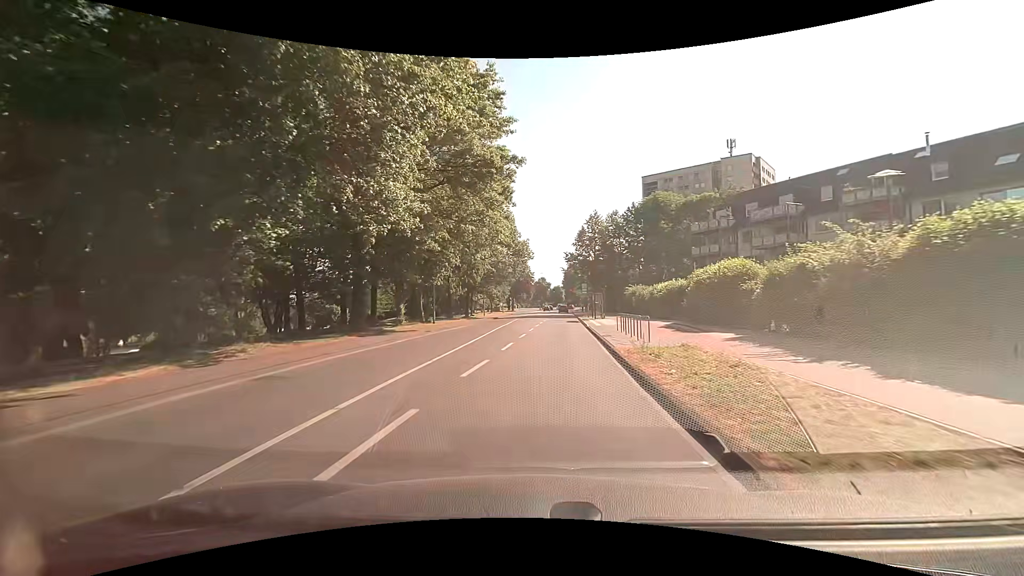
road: tertiary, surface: asphalt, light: Day
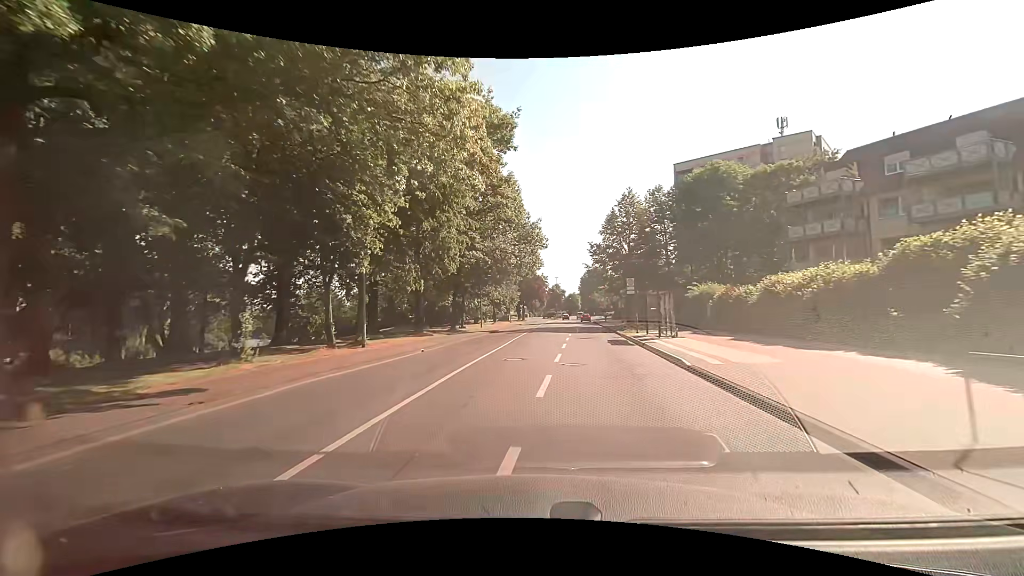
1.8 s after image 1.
(-0.2, +19.5) m; -2°
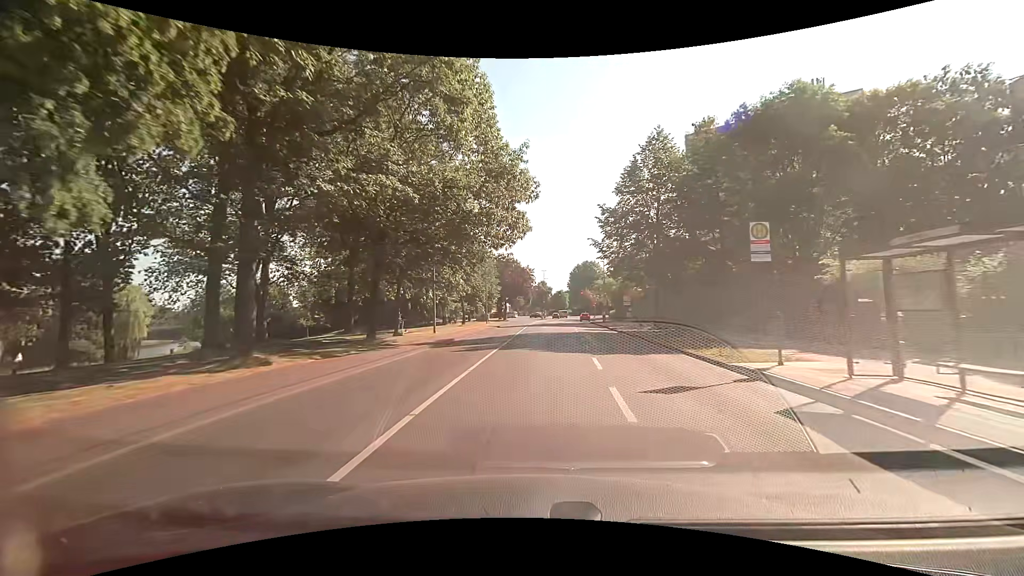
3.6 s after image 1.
(+0.1, +20.0) m; +1°
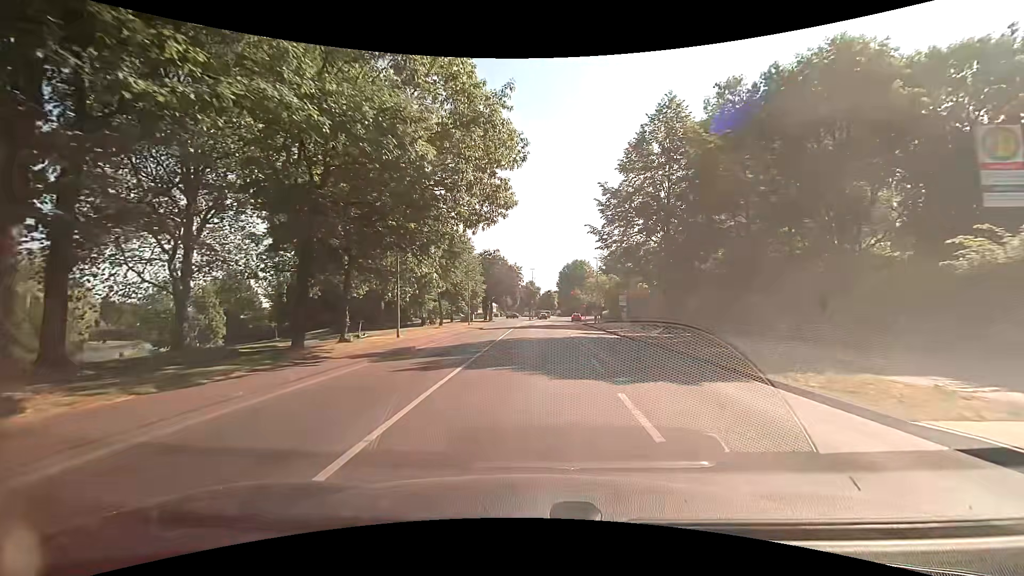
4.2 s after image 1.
(+0.1, +6.7) m; +2°
(0, +10) (0, +20) (+1, +30) (+1, +40) (+1, +50) (+2, +60) (+2, +70) (+3, +80) (+4, +90) (+5, +100) m
